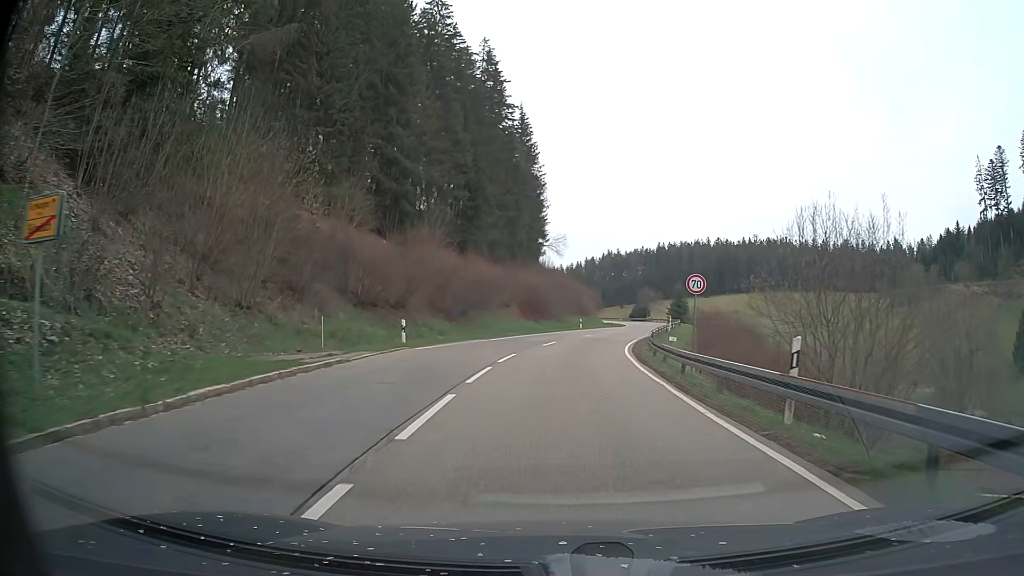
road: secondary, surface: asphalt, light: Day
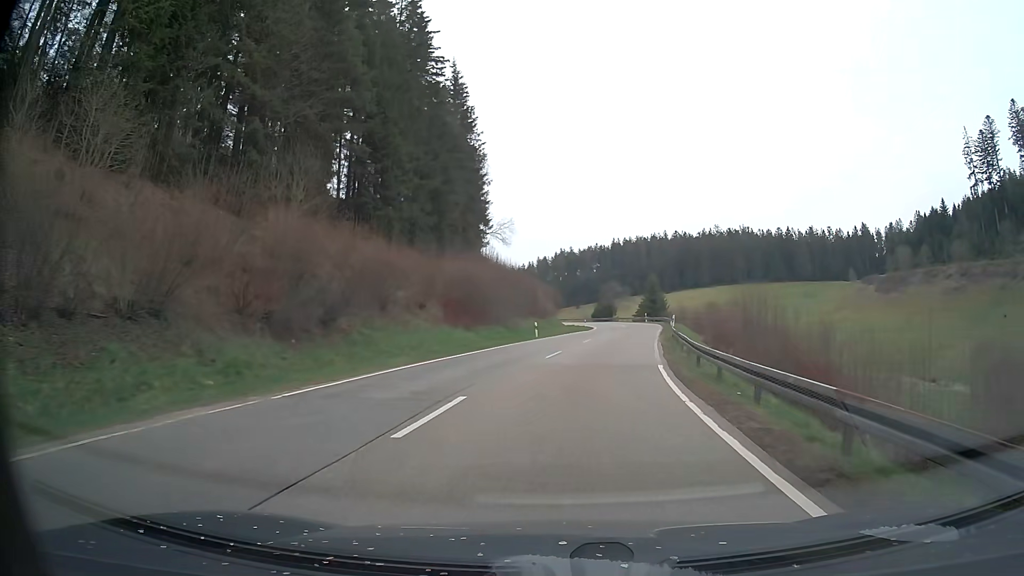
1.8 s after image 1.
(+0.7, +23.1) m; +4°
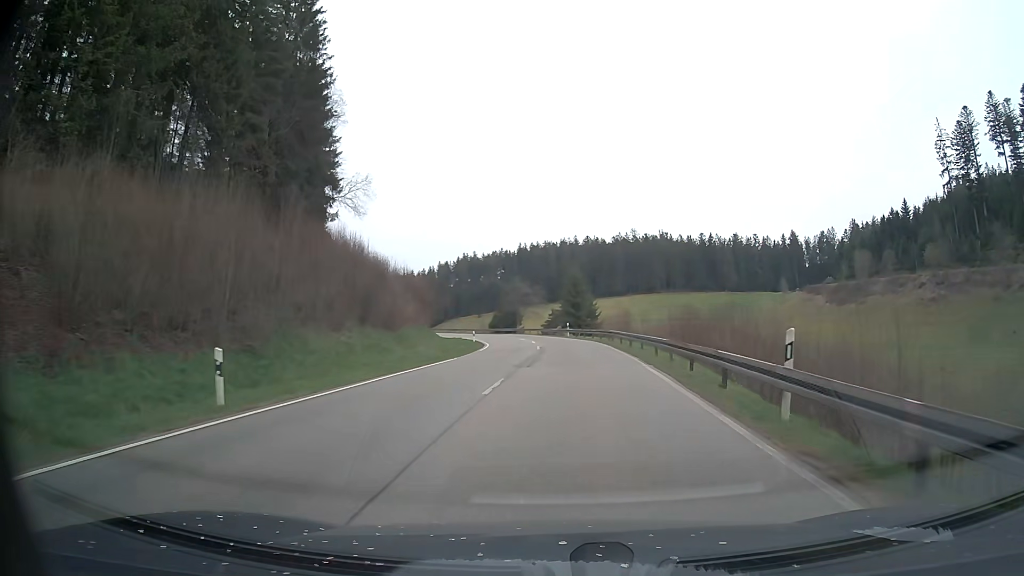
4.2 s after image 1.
(+2.7, +34.1) m; +8°
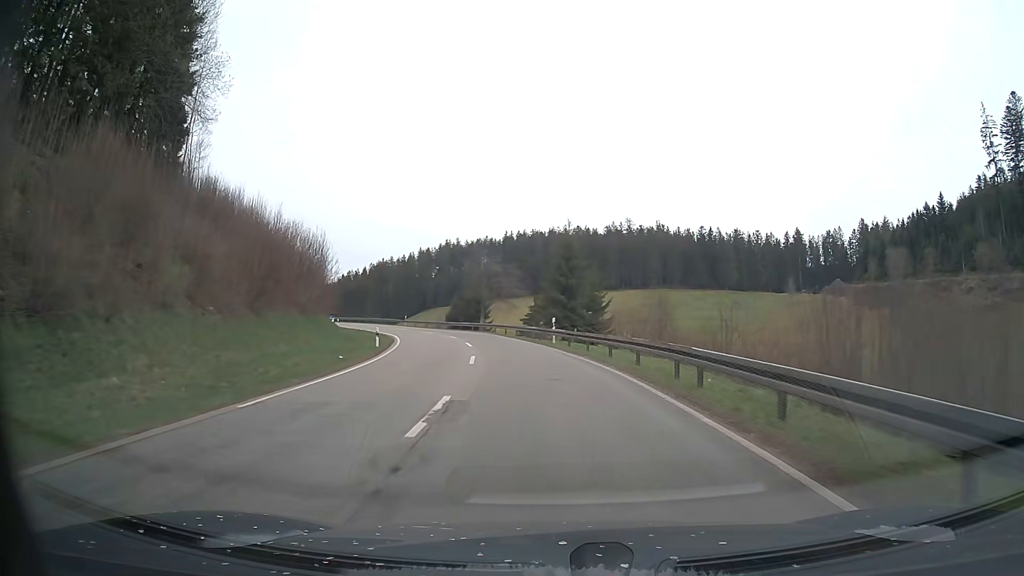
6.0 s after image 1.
(+0.7, +29.4) m; +1°
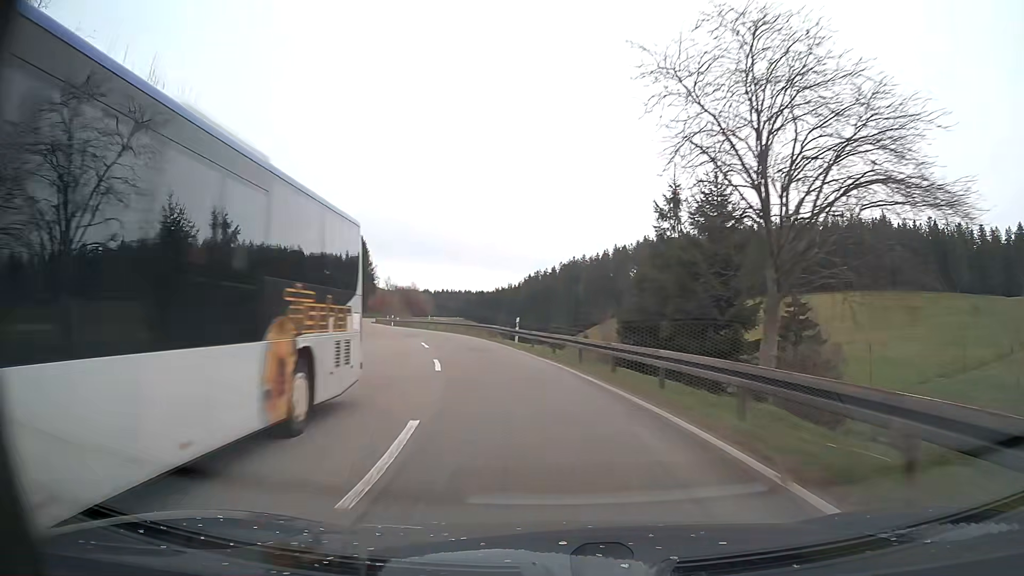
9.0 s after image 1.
(-6.5, +52.2) m; -17°
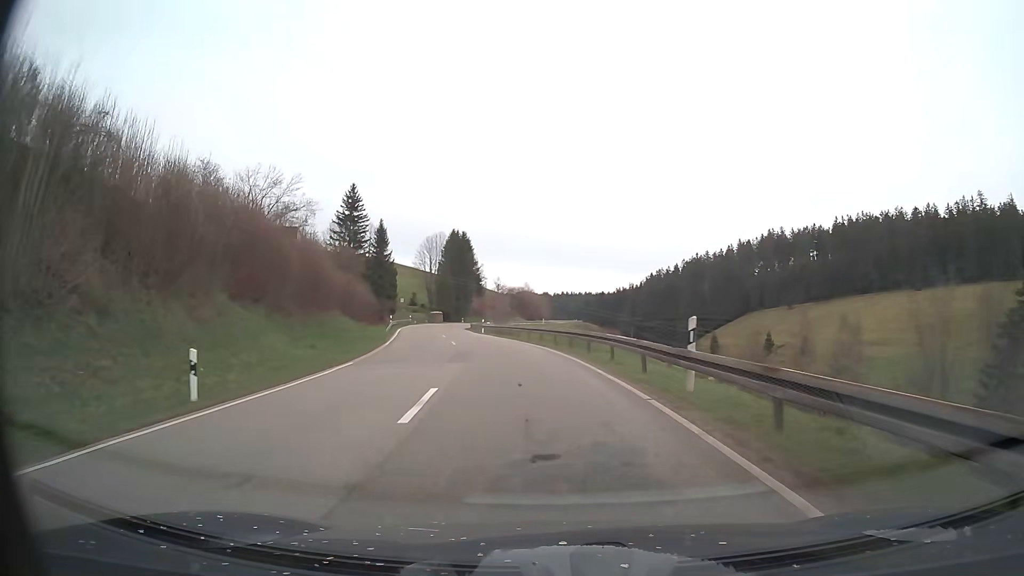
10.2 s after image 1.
(-1.8, +21.2) m; -10°
